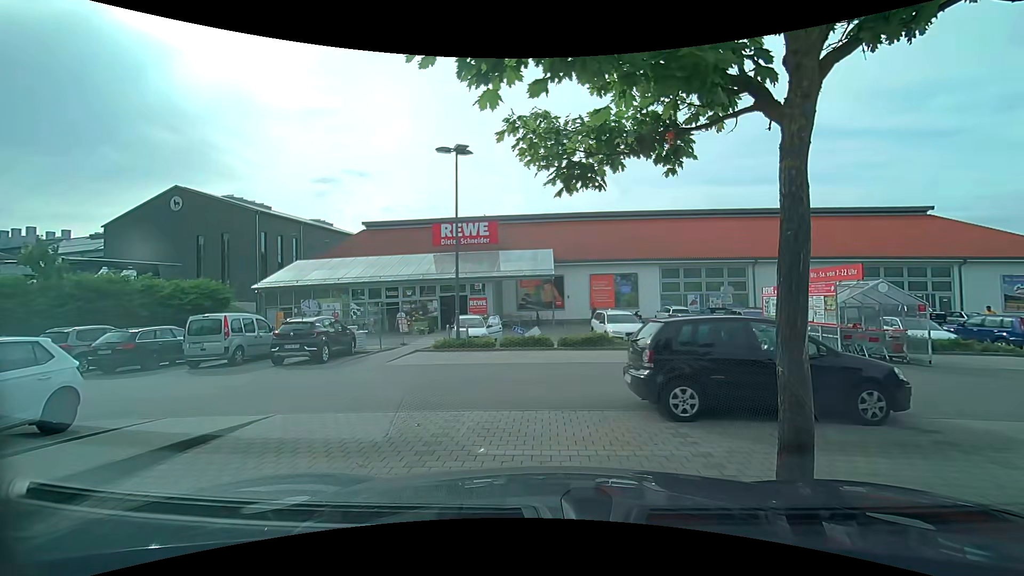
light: Day
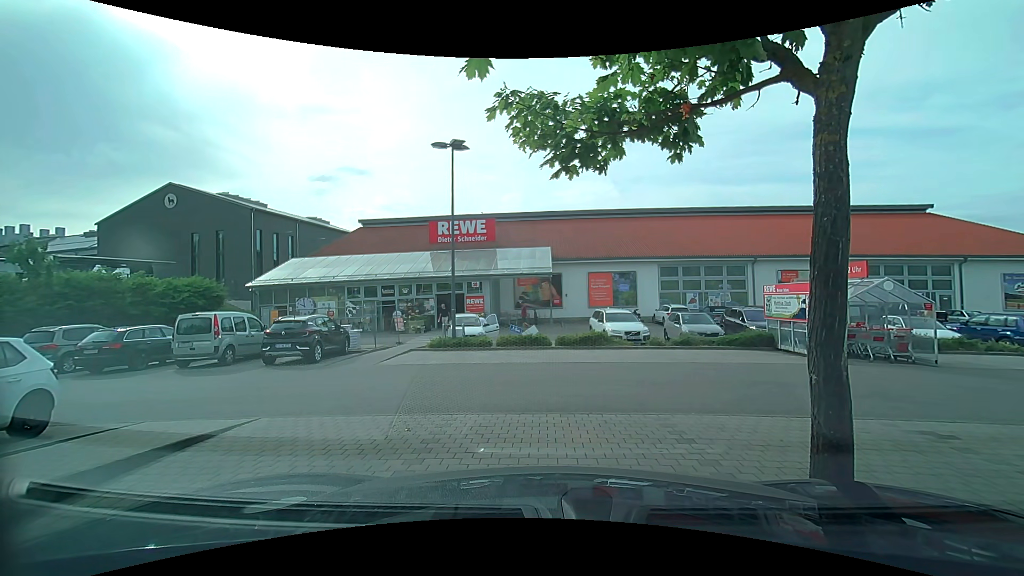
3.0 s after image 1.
(0.0, +0.4) m; 0°
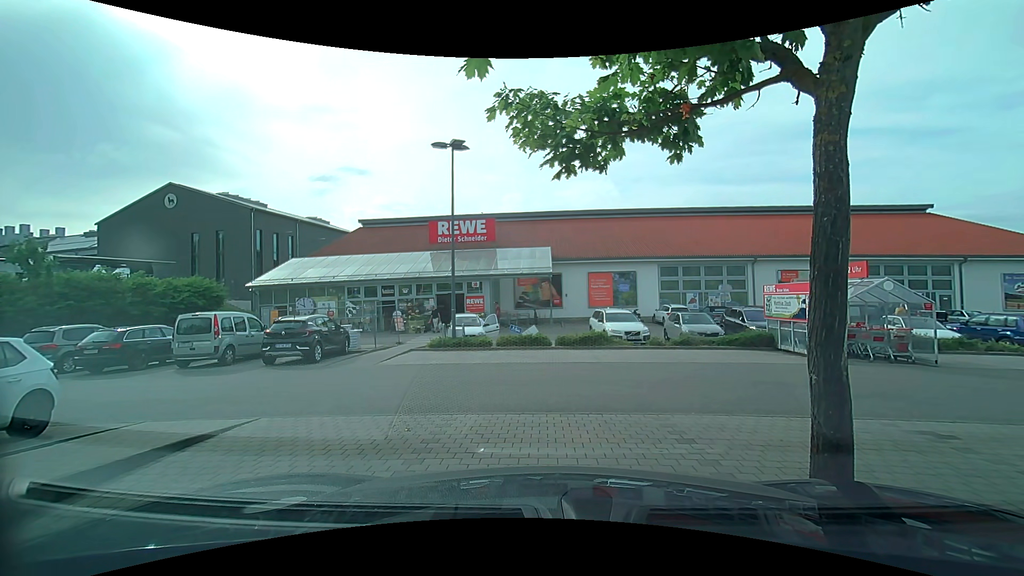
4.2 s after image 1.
(0.0, 0.0) m; 0°
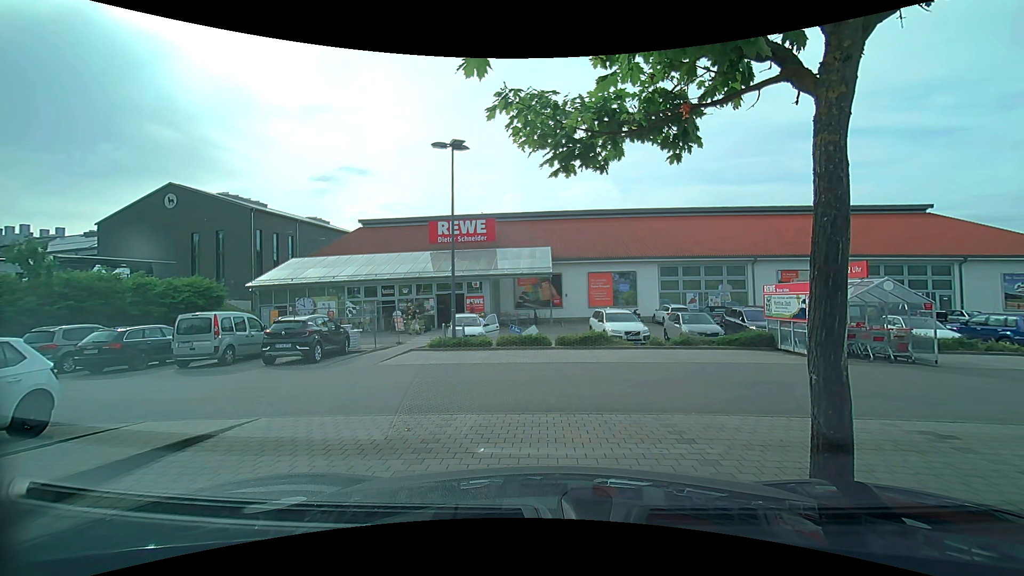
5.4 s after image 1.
(0.0, 0.0) m; 0°
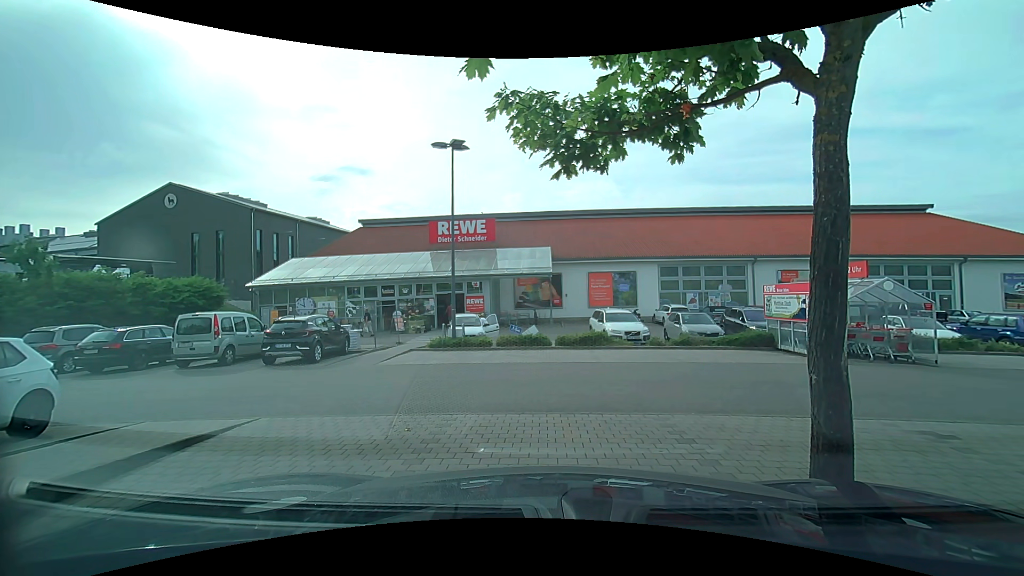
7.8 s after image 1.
(0.0, 0.0) m; 0°
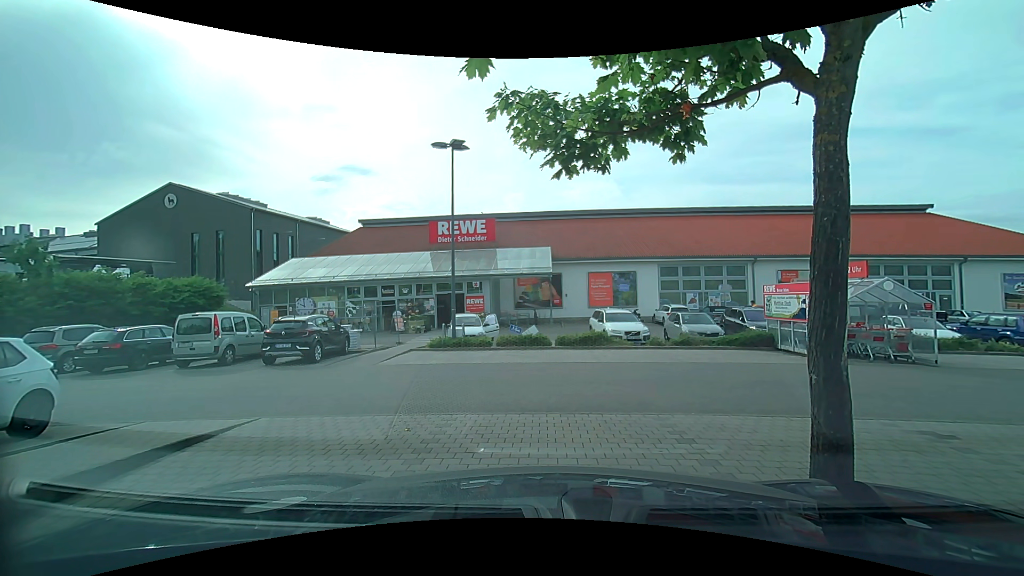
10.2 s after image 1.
(0.0, 0.0) m; 0°
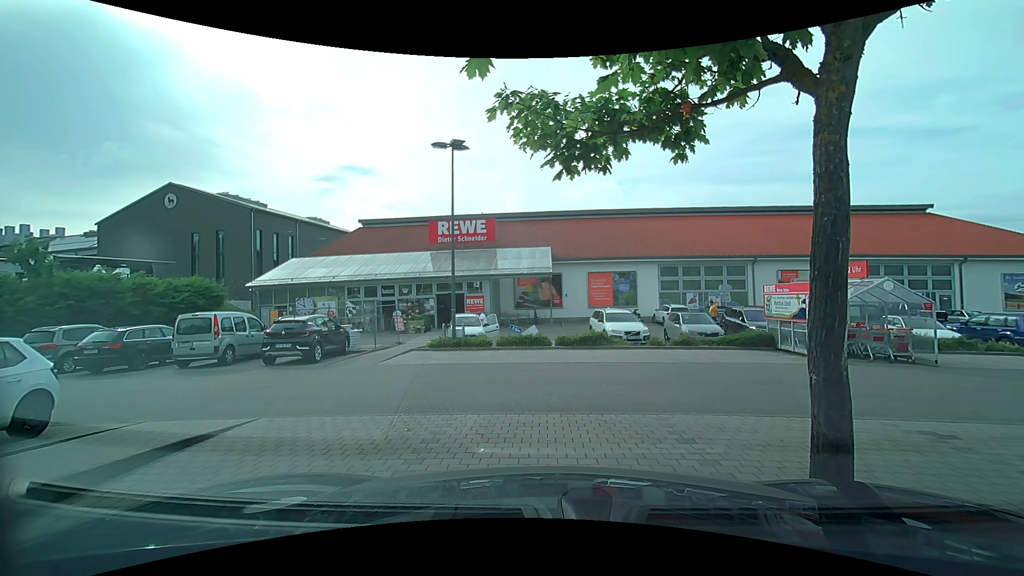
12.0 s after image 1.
(0.0, 0.0) m; 0°
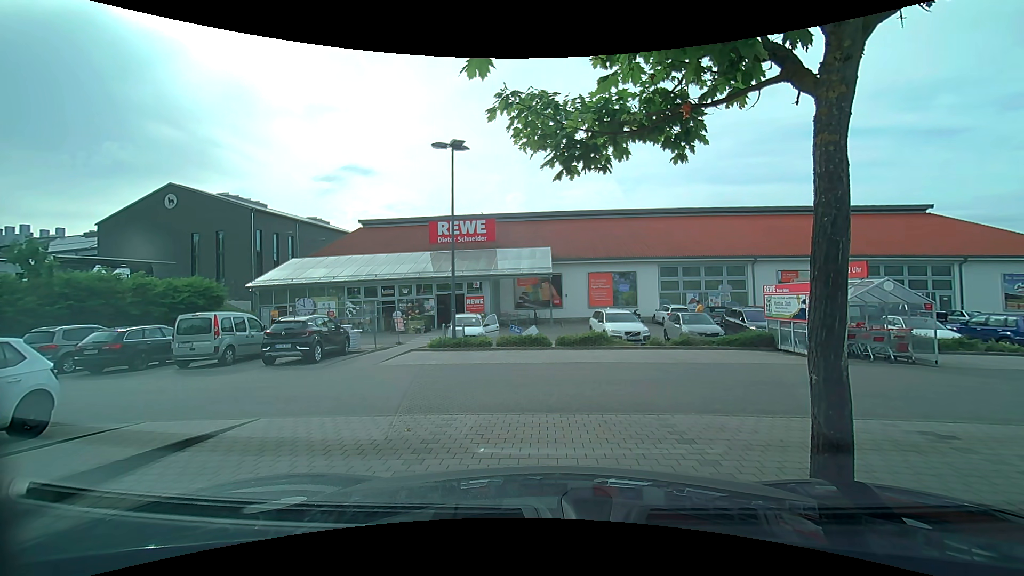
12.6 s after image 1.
(0.0, 0.0) m; 0°
